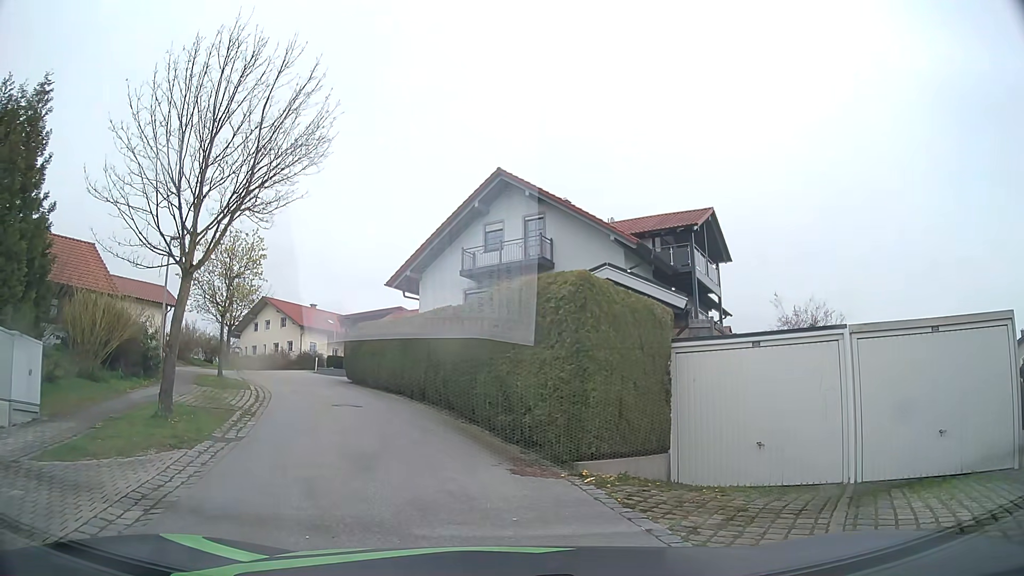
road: residential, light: Day
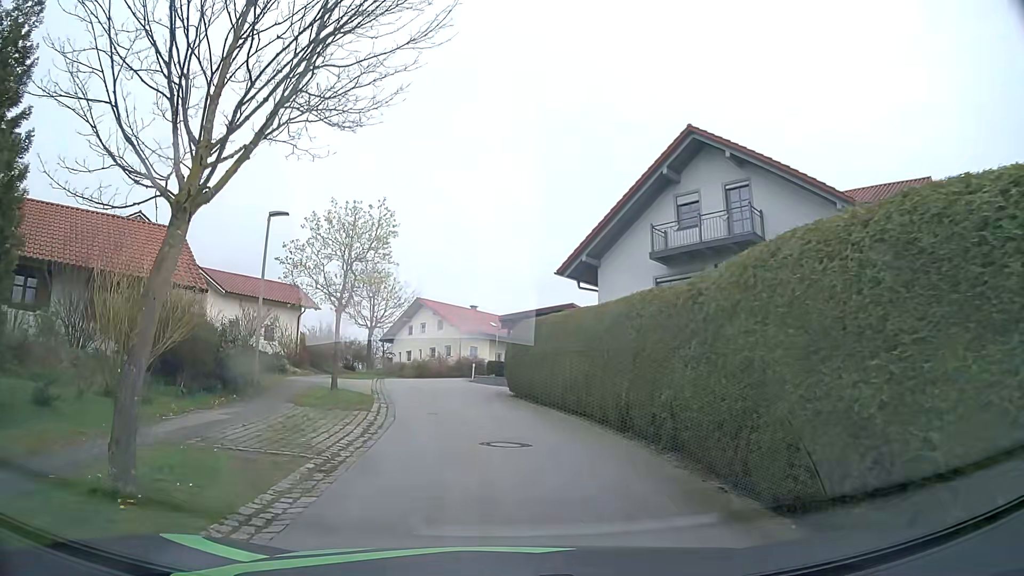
(-0.8, +6.3) m; -12°
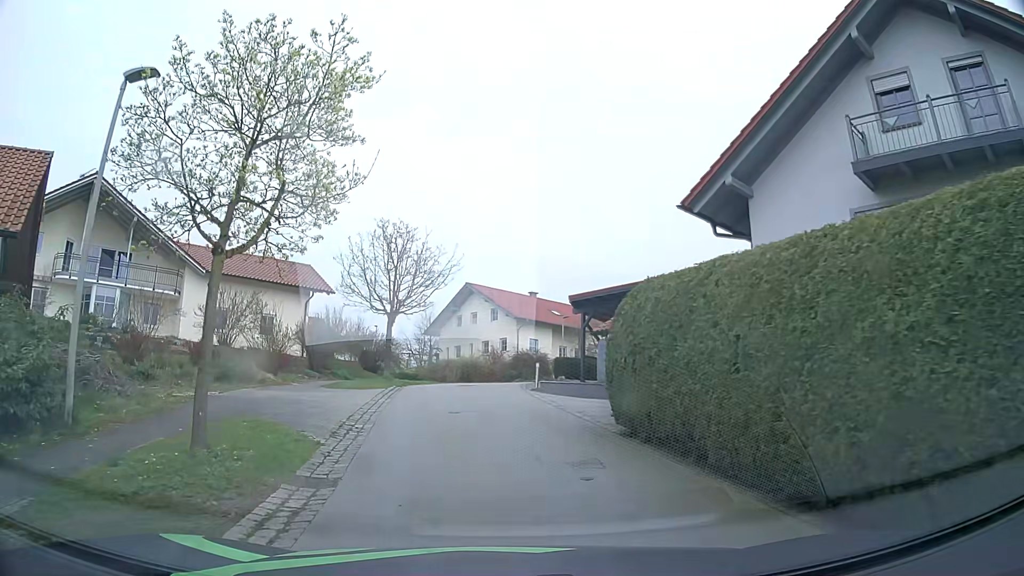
(-0.8, +11.1) m; -7°
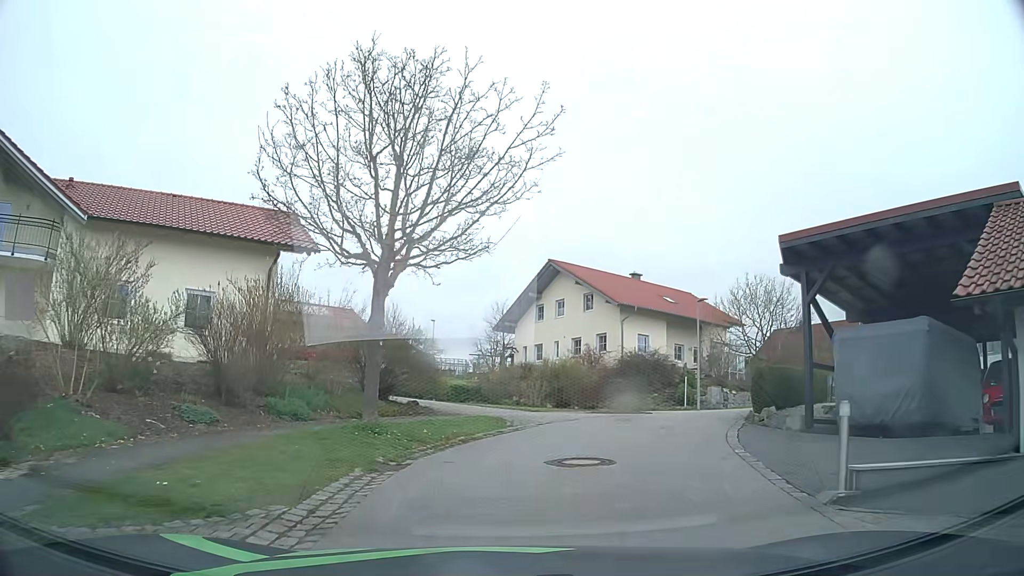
(-0.9, +16.4) m; -6°
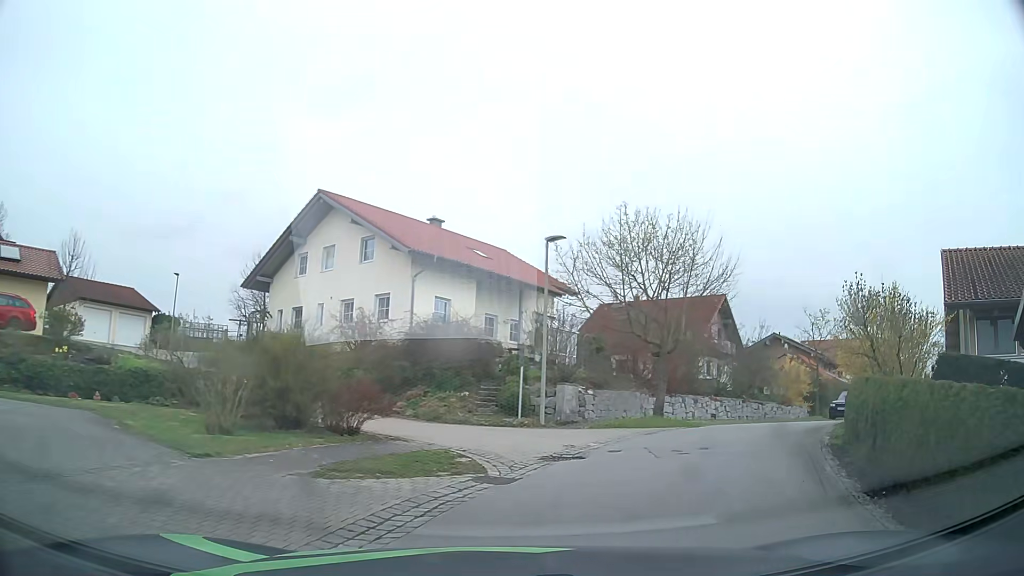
(+1.5, +13.2) m; +18°
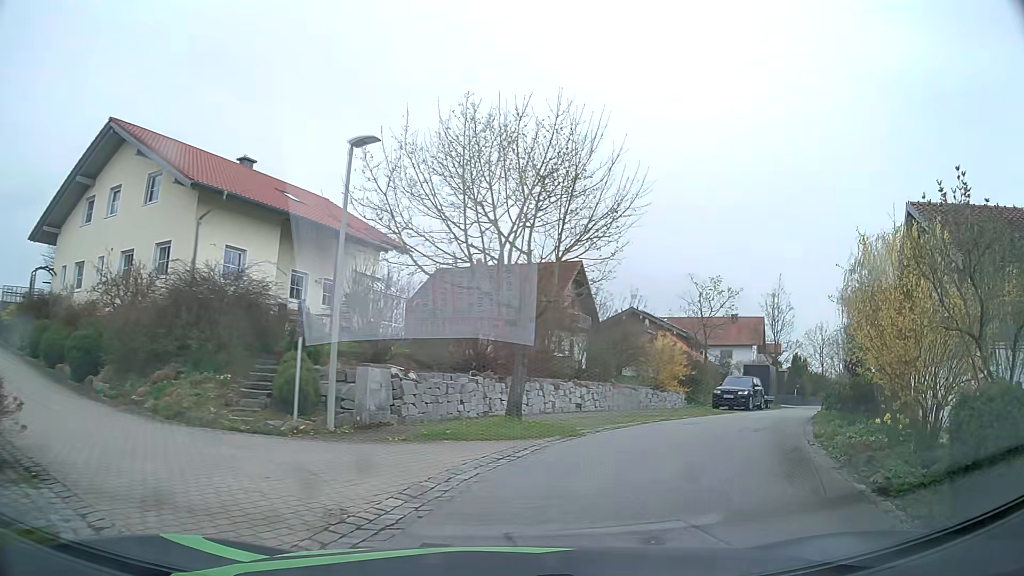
(+0.7, +6.7) m; +12°
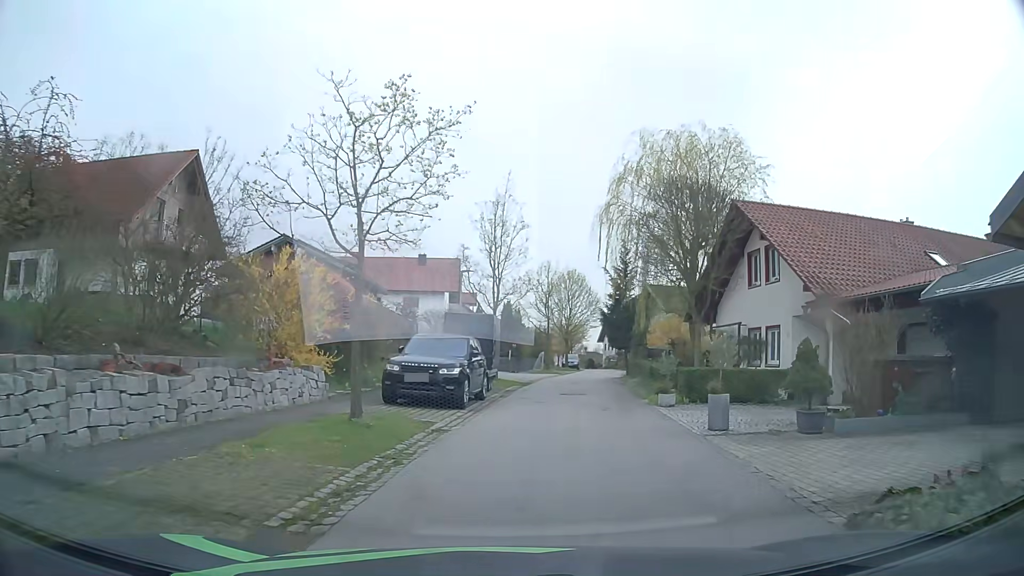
(+5.2, +17.0) m; +28°
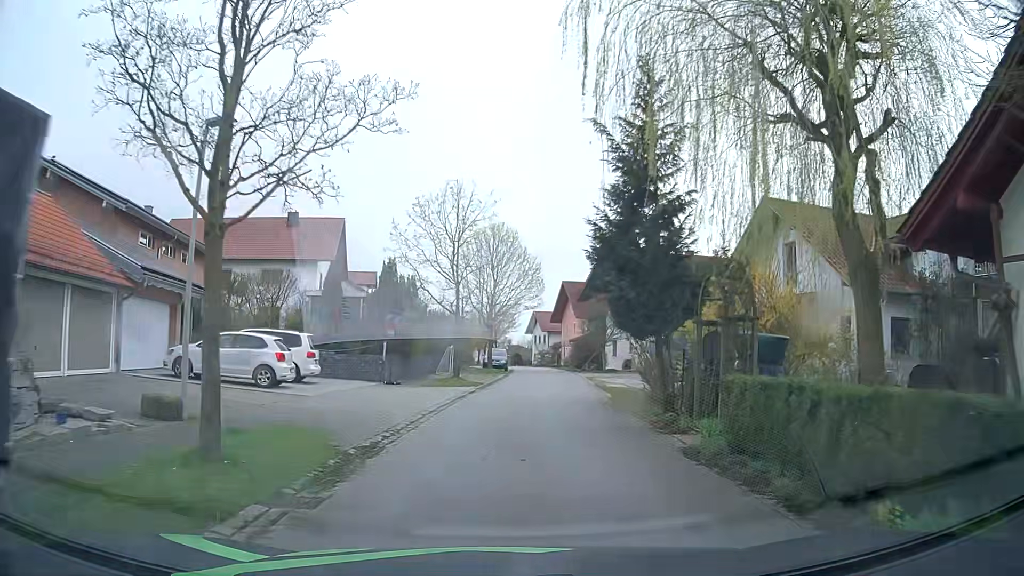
(+1.7, +21.7) m; +7°
(0, +10) (+1, +20) (+1, +30) (+2, +40) (+2, +50) (+2, +60) (+2, +70) (+2, +80) (+1, +90) (0, +100) m
